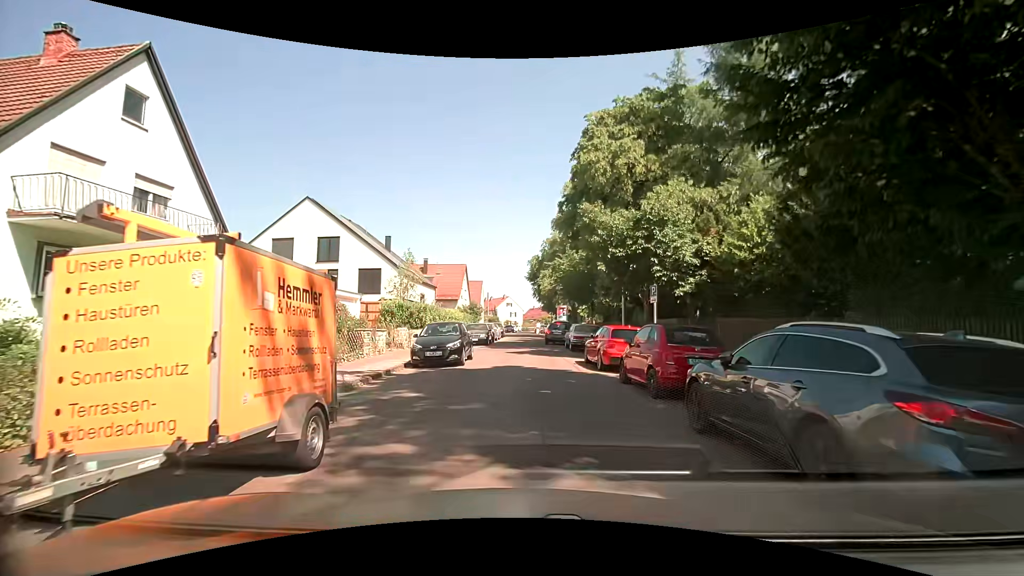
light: Day
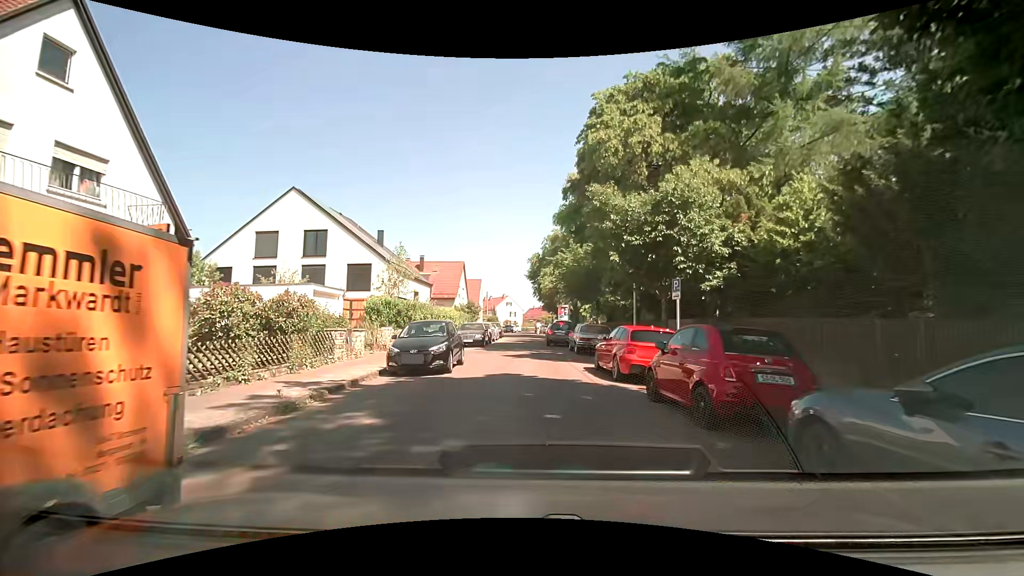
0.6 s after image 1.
(+0.1, +2.8) m; +1°
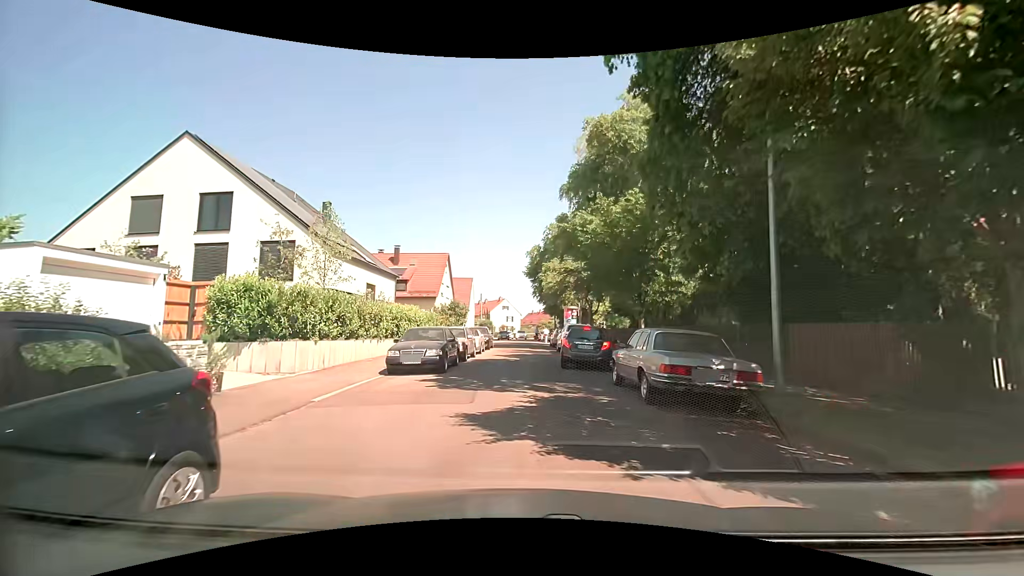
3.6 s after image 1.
(-0.2, +13.2) m; -1°
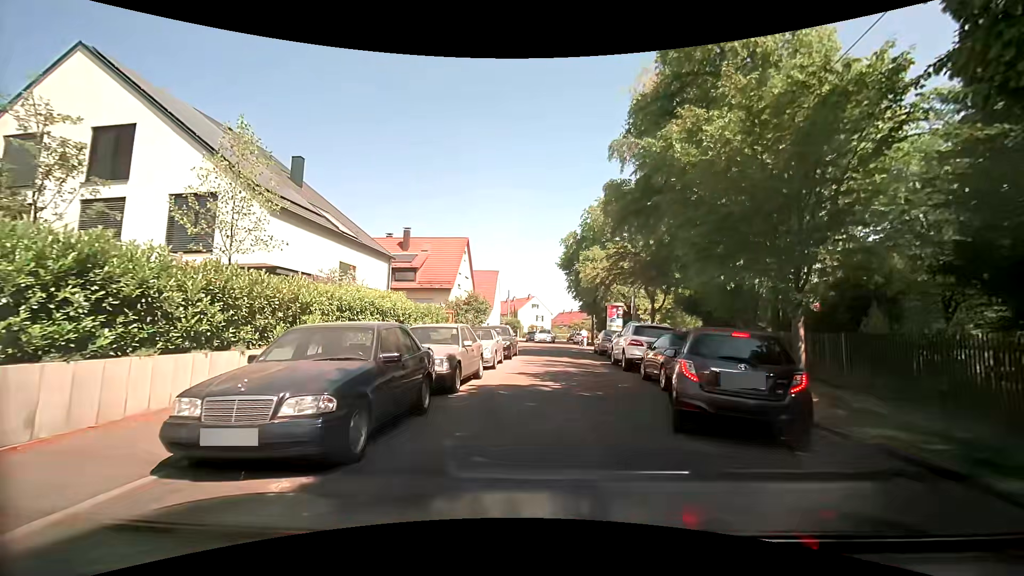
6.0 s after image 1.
(-0.2, +10.0) m; -3°
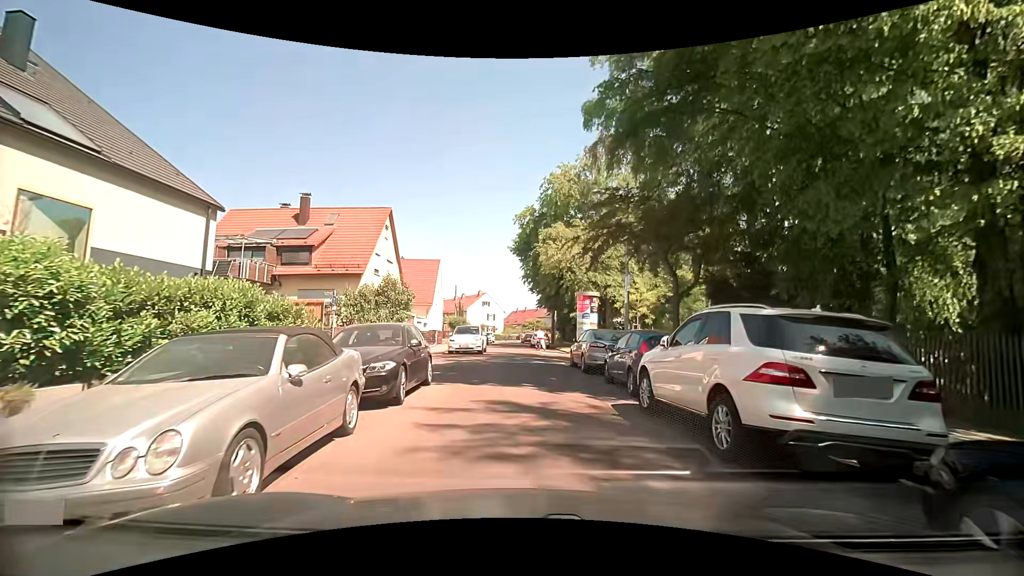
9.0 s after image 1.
(+0.5, +12.4) m; +6°
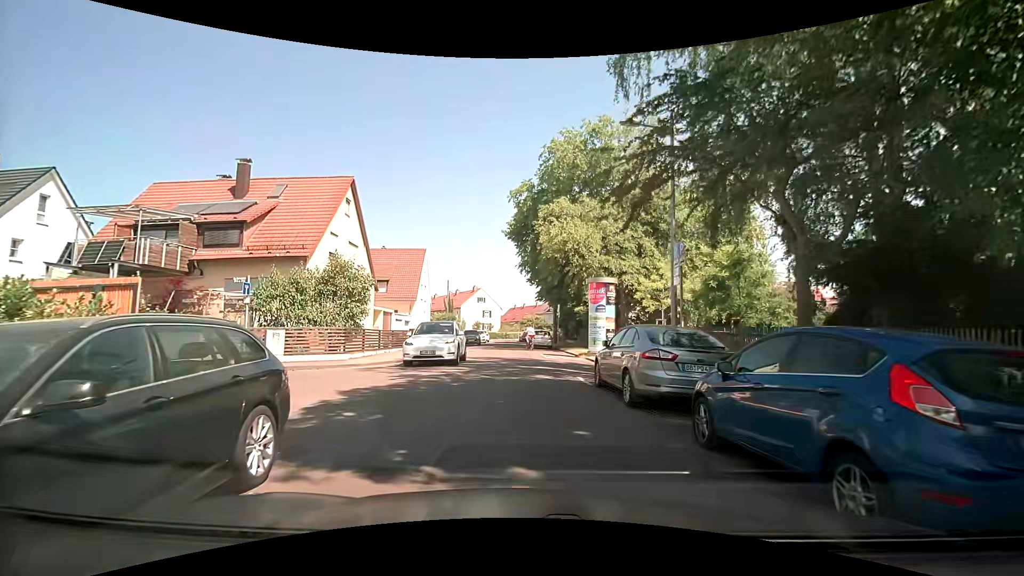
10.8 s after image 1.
(+0.1, +7.4) m; +1°
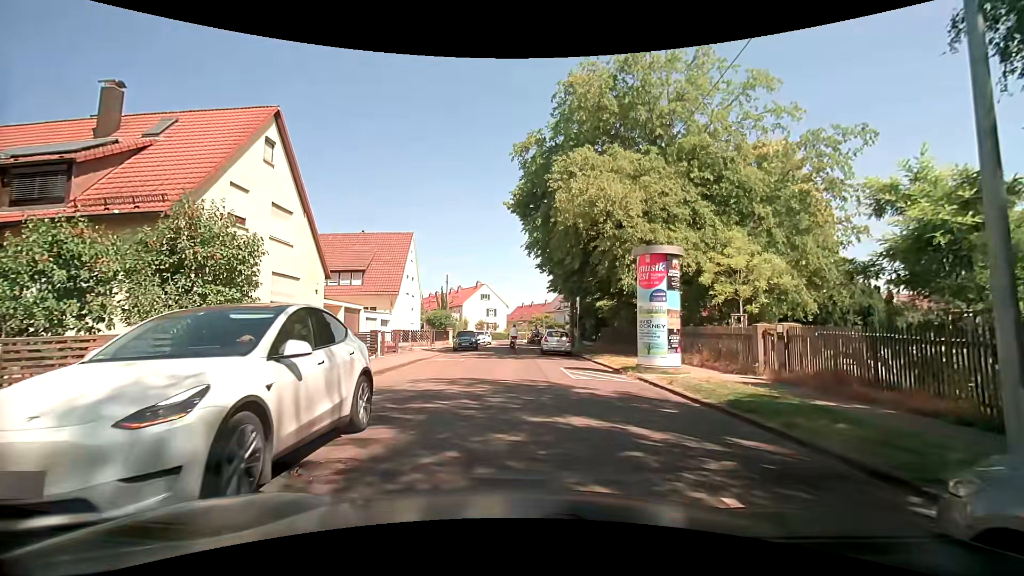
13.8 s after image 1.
(-0.2, +9.8) m; -1°
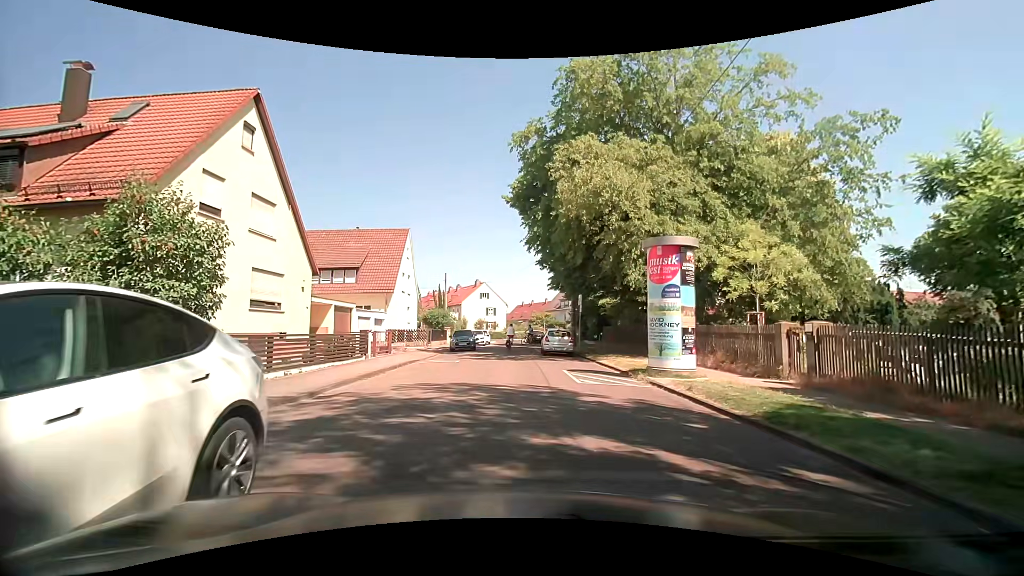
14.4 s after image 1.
(0.0, +1.4) m; -1°
